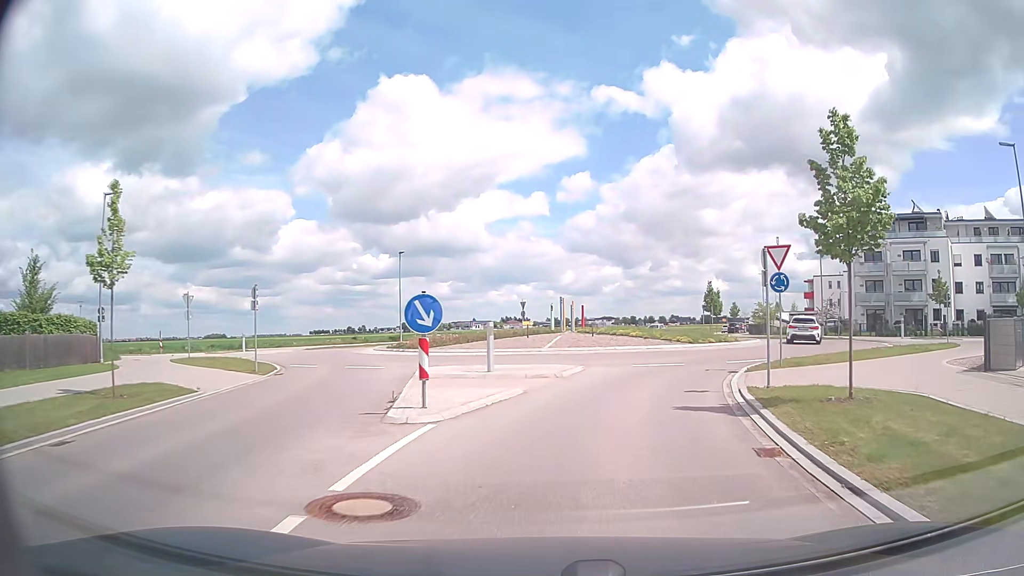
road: tertiary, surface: asphalt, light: Day
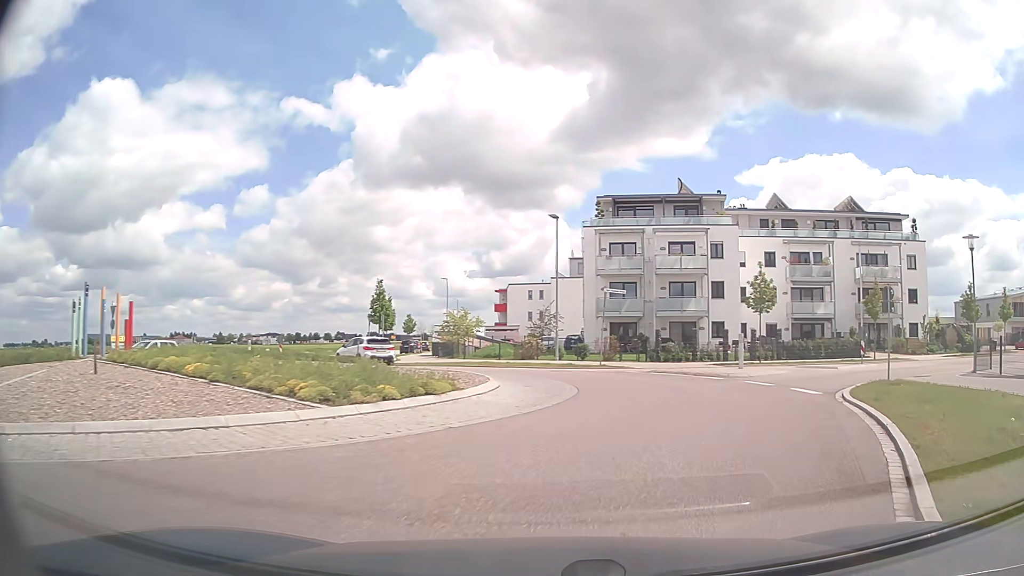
(+3.9, +20.2) m; +27°
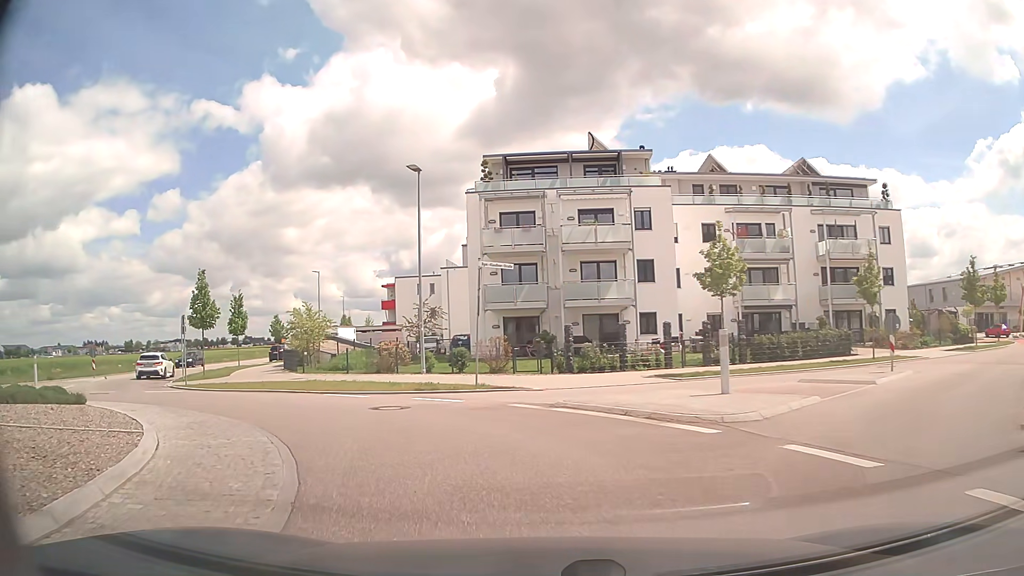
(+1.9, +11.7) m; +9°
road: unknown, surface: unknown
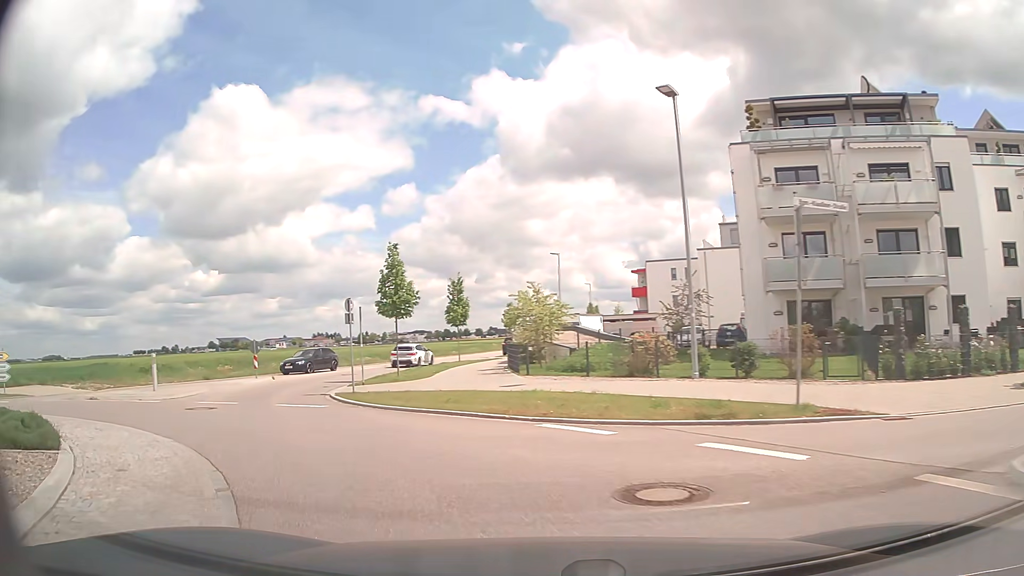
(-1.3, +7.9) m; -20°
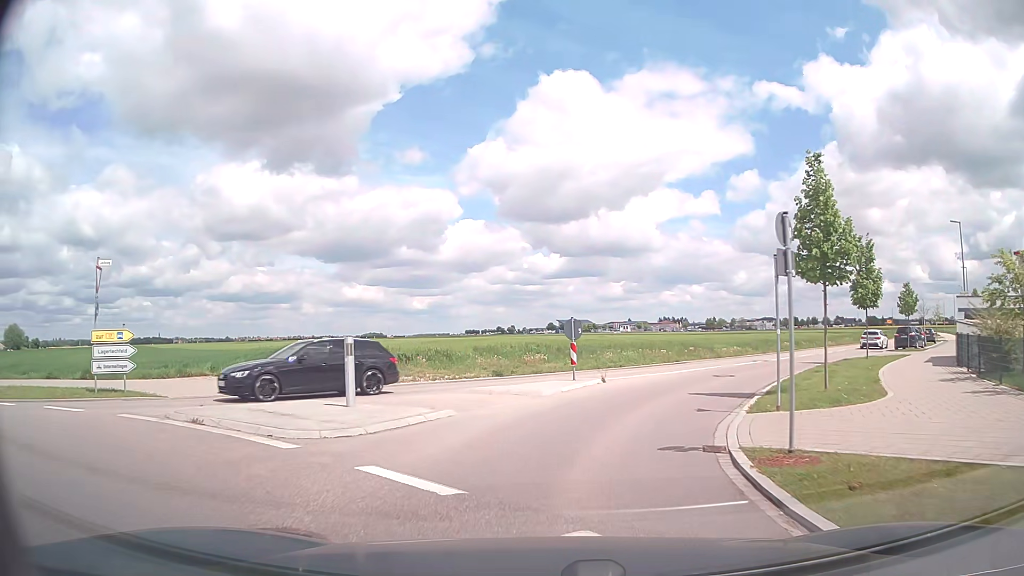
(-3.8, +11.7) m; -30°
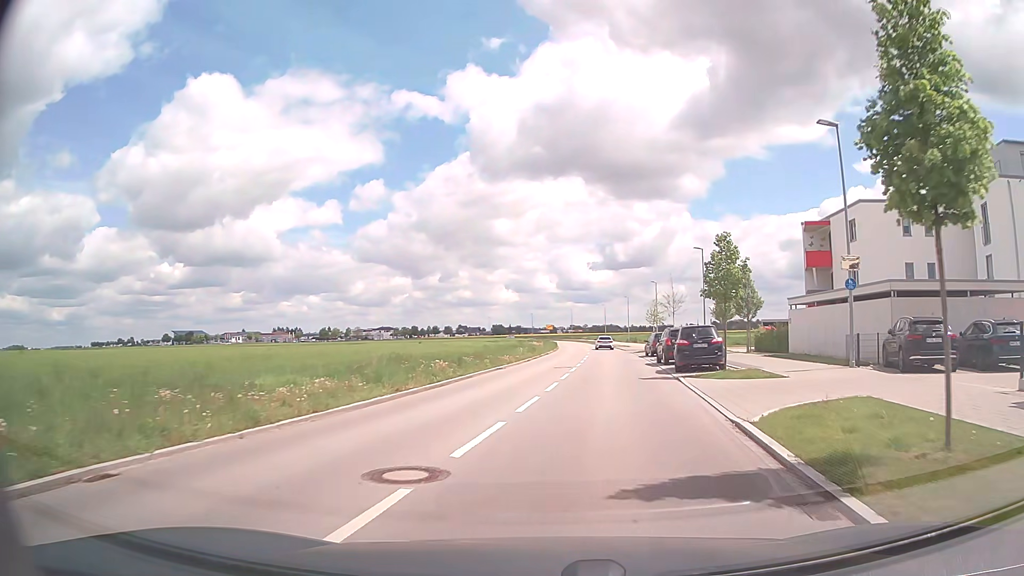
(+6.9, +25.1) m; +32°
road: tertiary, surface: asphalt
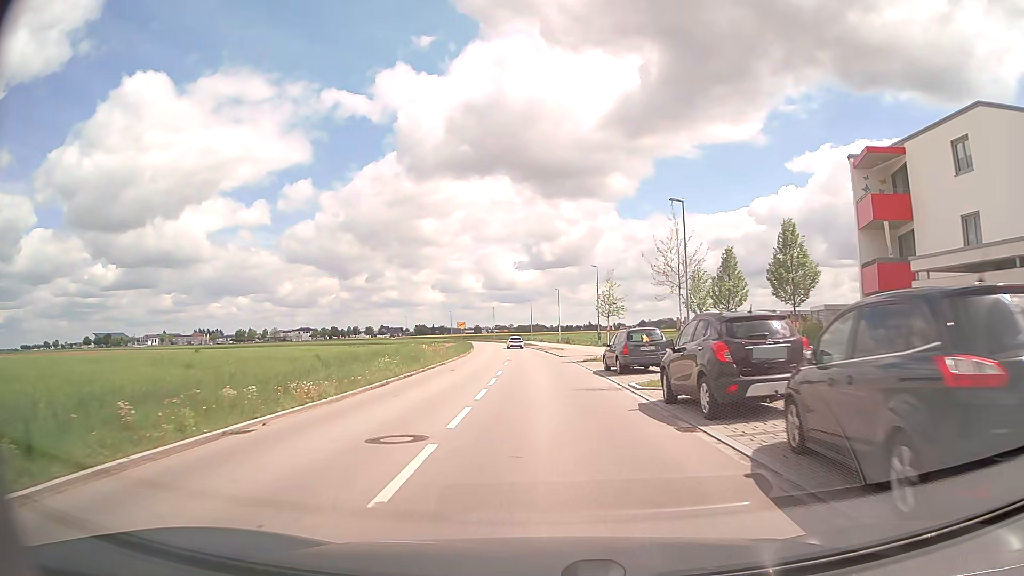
(+1.7, +20.2) m; +7°
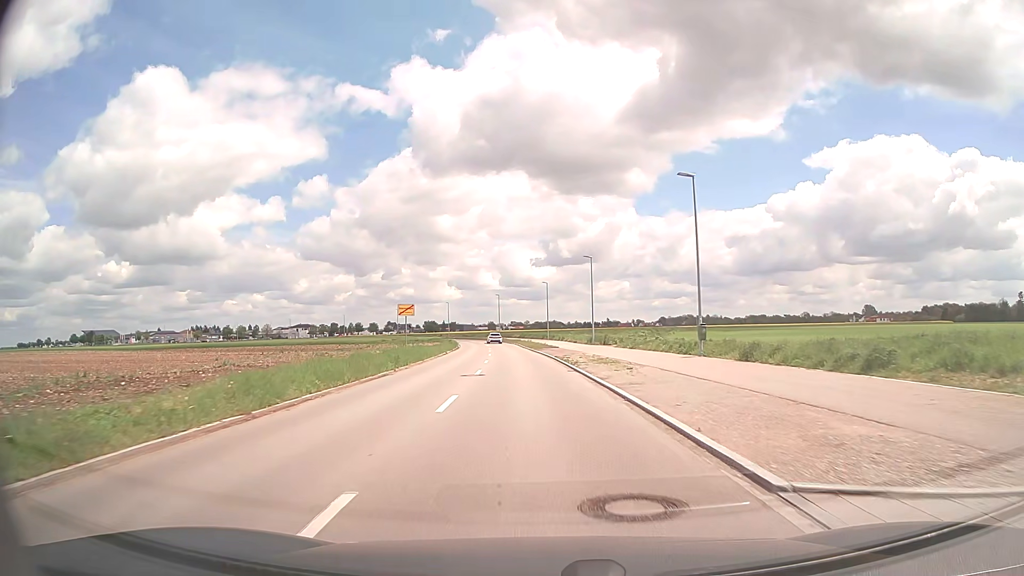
(-0.7, +39.3) m; -1°
(0, +10) (0, +20) (-1, +30) (-2, +40) (-2, +50) (-3, +60) (-4, +70) (-5, +80) (-6, +90) (-8, +100) m
